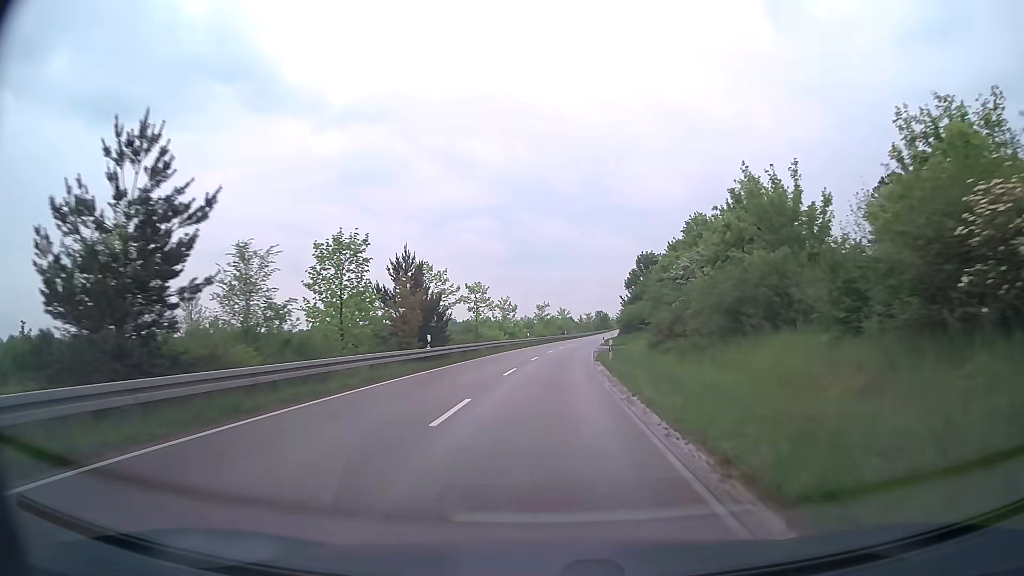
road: secondary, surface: asphalt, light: Day
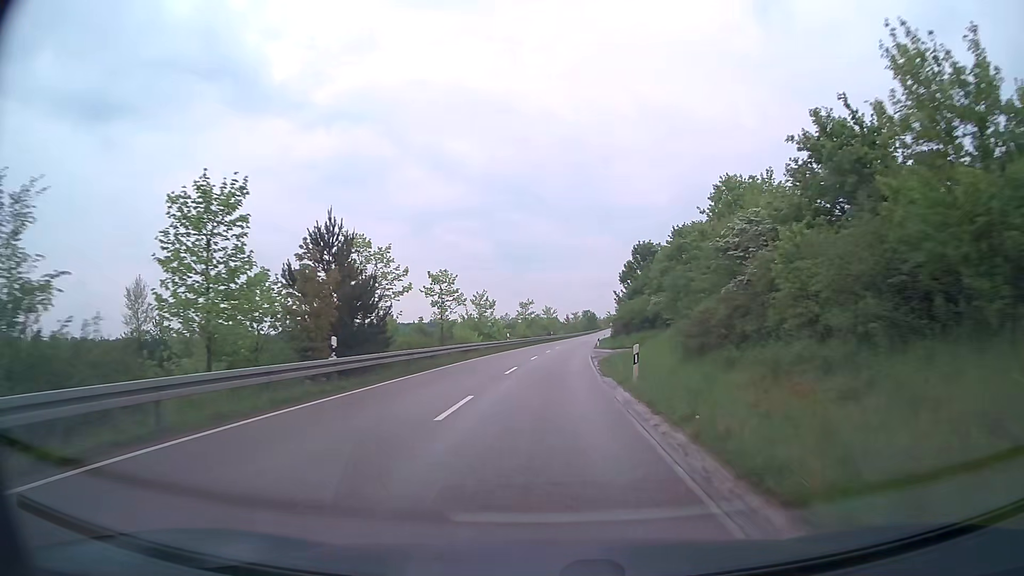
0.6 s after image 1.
(+0.2, +11.2) m; +1°
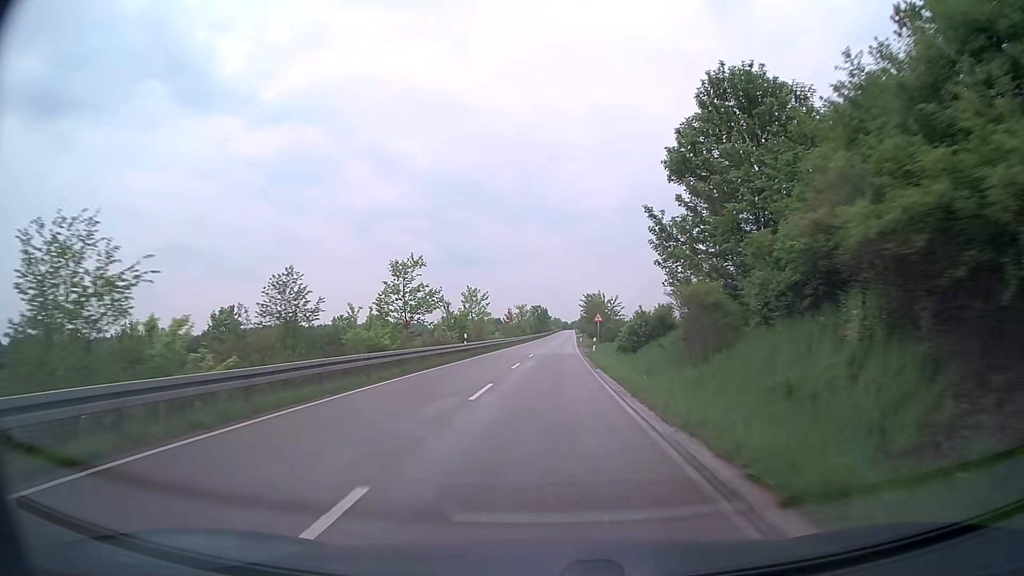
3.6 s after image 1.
(+2.4, +57.0) m; +5°
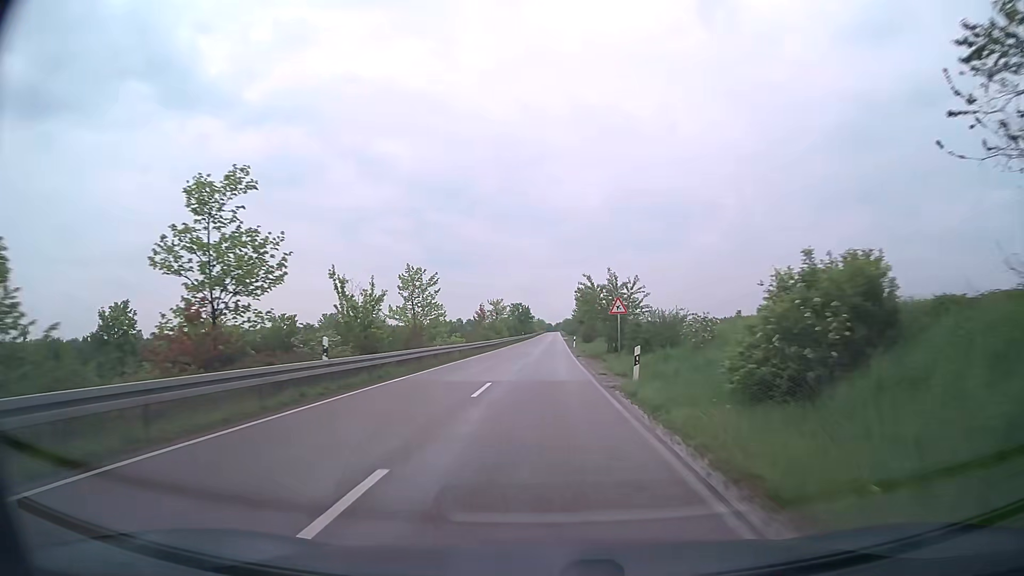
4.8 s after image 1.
(+0.4, +23.3) m; +2°
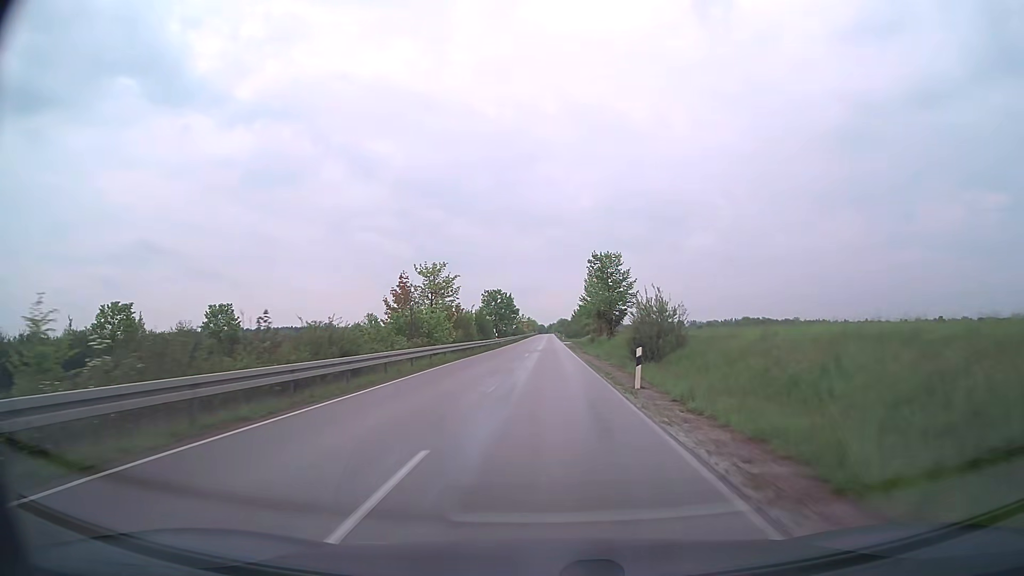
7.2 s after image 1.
(+0.2, +47.2) m; +1°
(0, +10) (0, +20) (0, +30) (0, +40) (0, +50) (+1, +60) (+1, +70) (+1, +80) (+1, +90) (+1, +100) m
